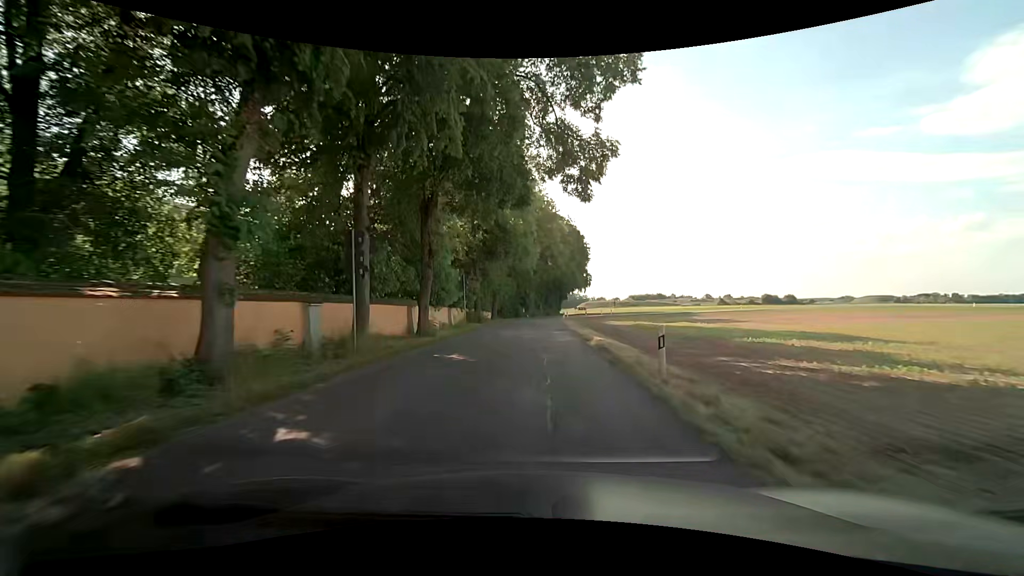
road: unclassified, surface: asphalt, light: Day
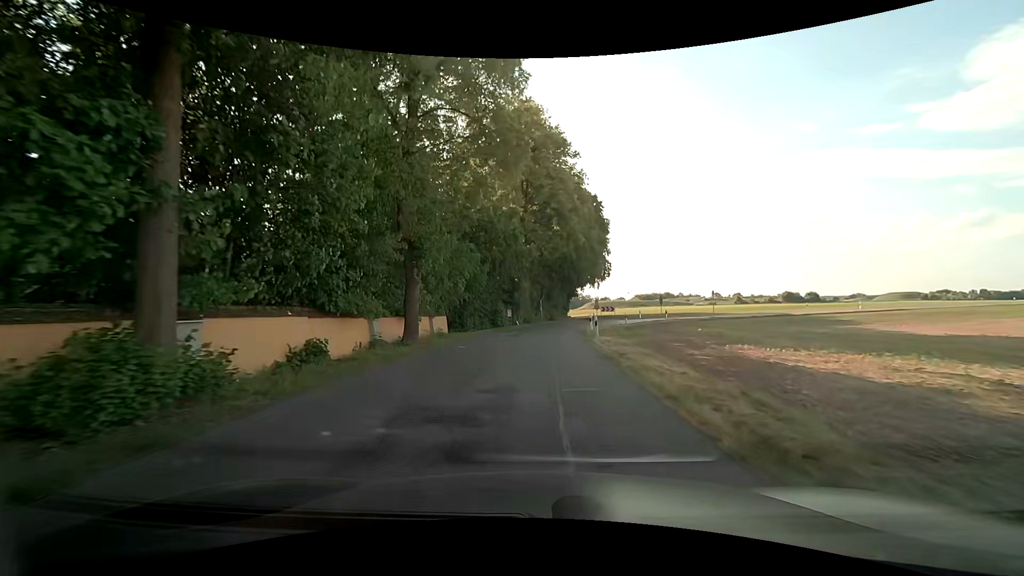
(0.0, +36.1) m; -1°
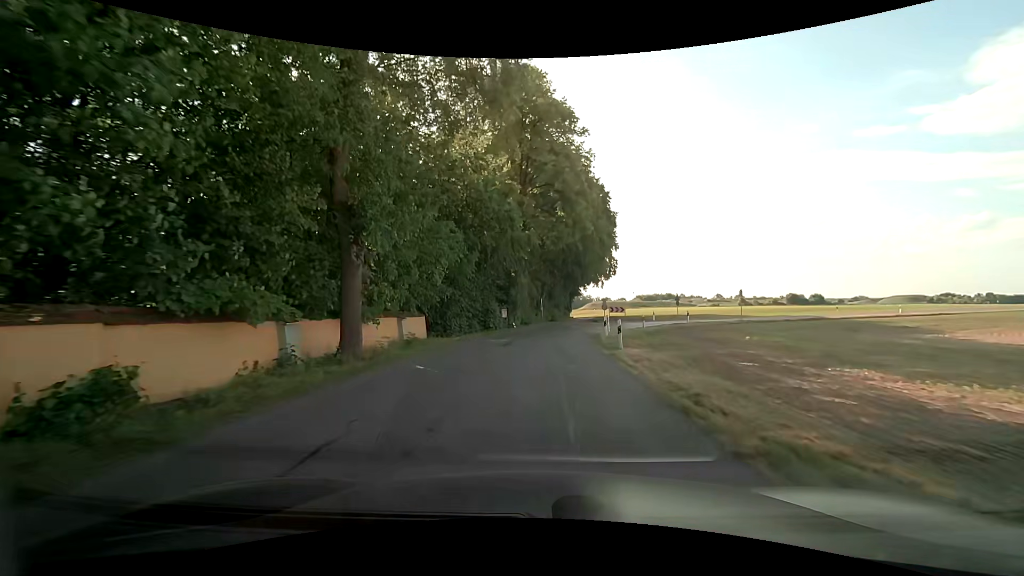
(0.0, +6.7) m; 0°
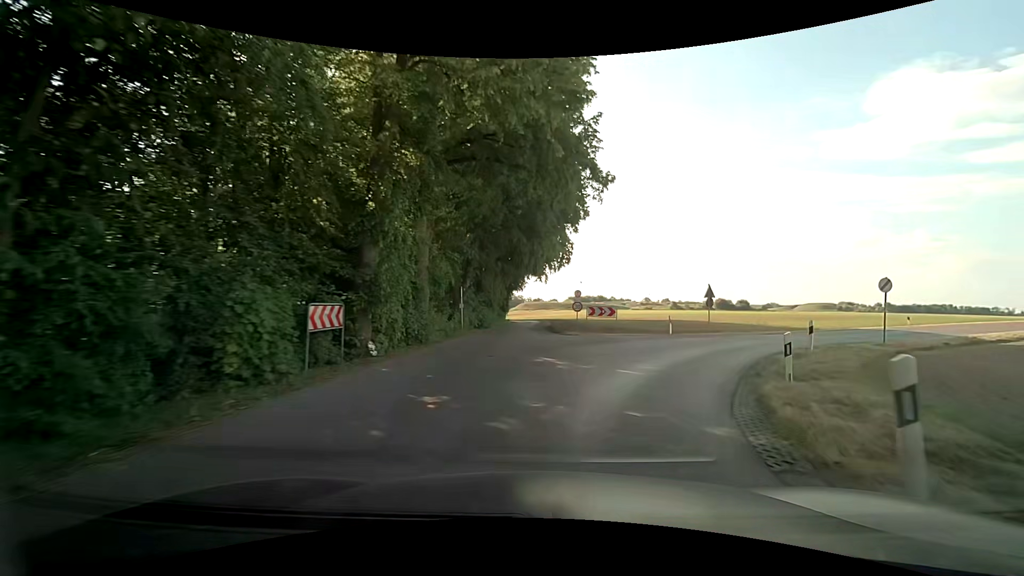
(+0.7, +25.0) m; +7°
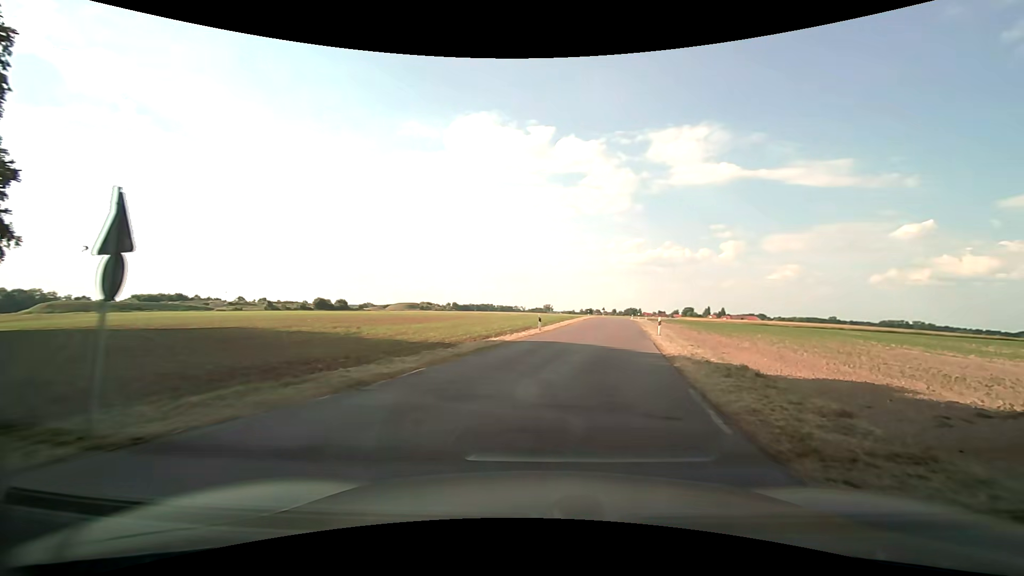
(+8.4, +21.6) m; +43°
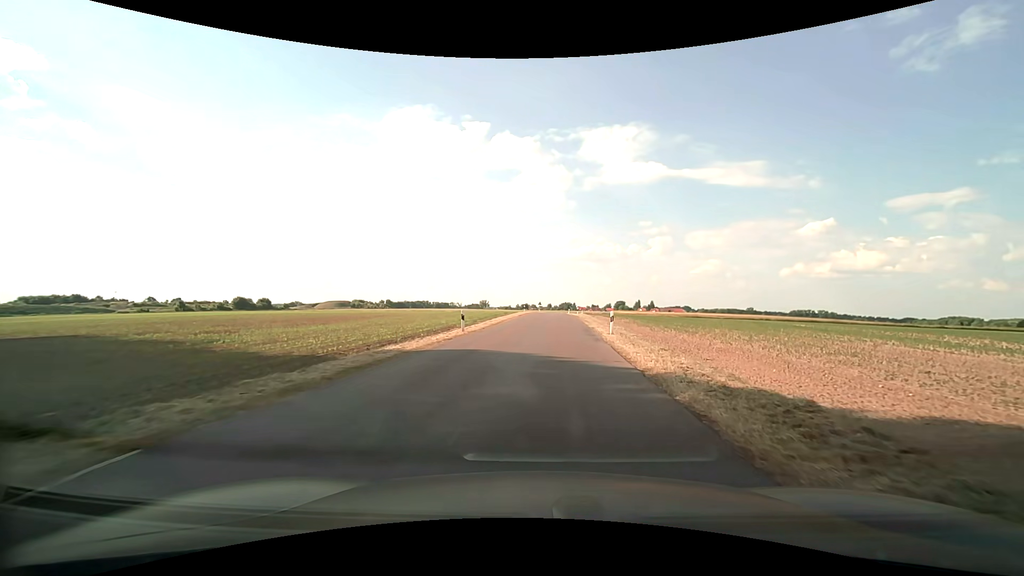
(+0.5, +6.4) m; +8°
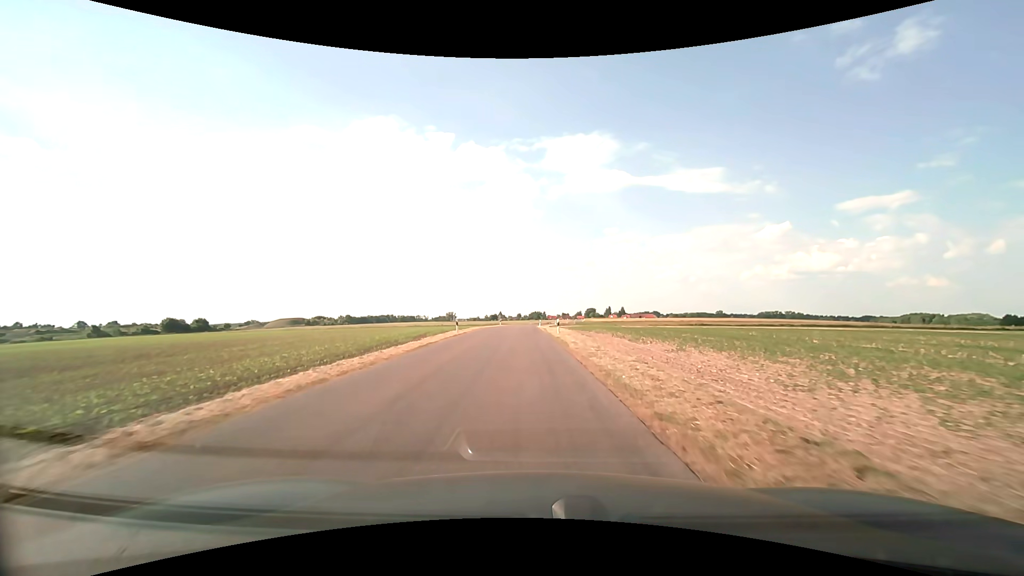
(+1.9, +30.0) m; +4°
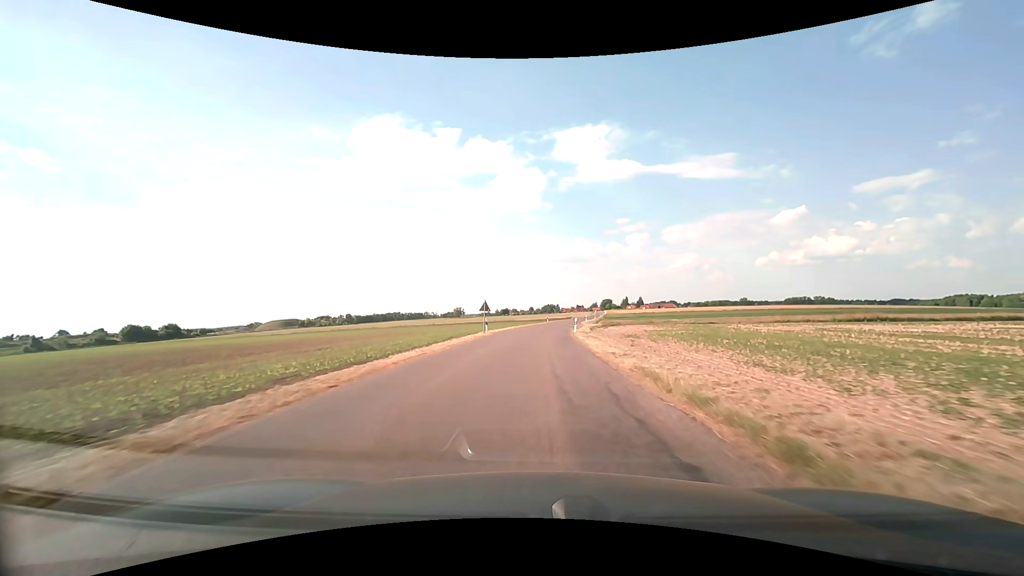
(-1.6, +46.3) m; -2°
(0, +10) (0, +20) (0, +30) (+1, +40) (+1, +50) (+2, +60) (+3, +70) (+5, +80) (+6, +90) (+7, +100) m
